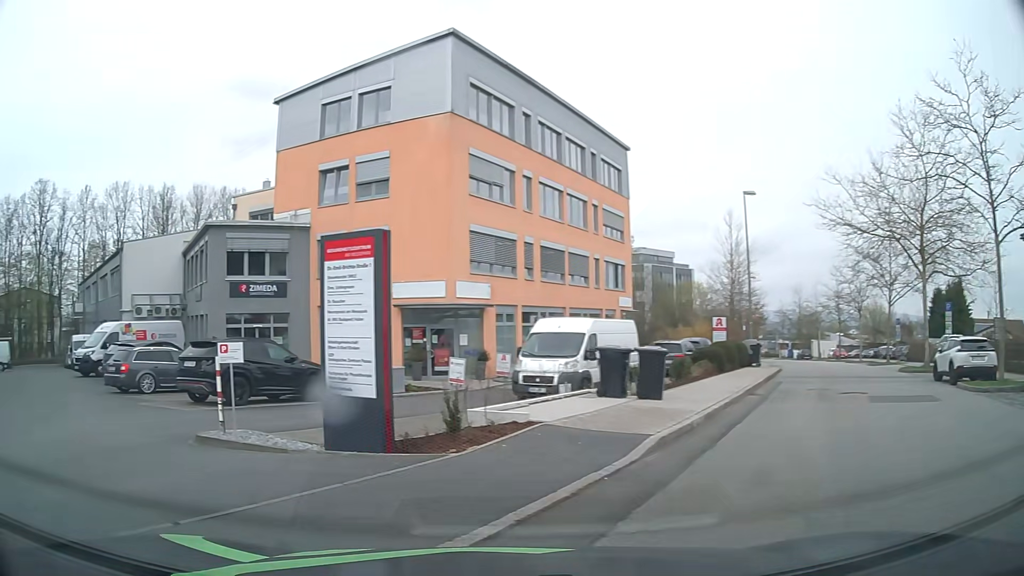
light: Day
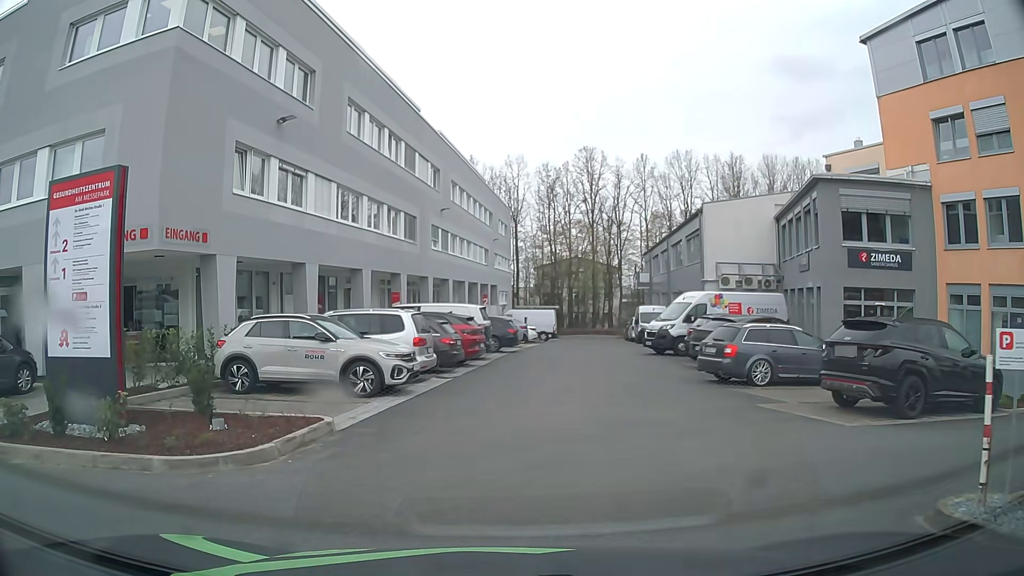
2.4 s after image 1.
(-2.6, +4.9) m; -52°
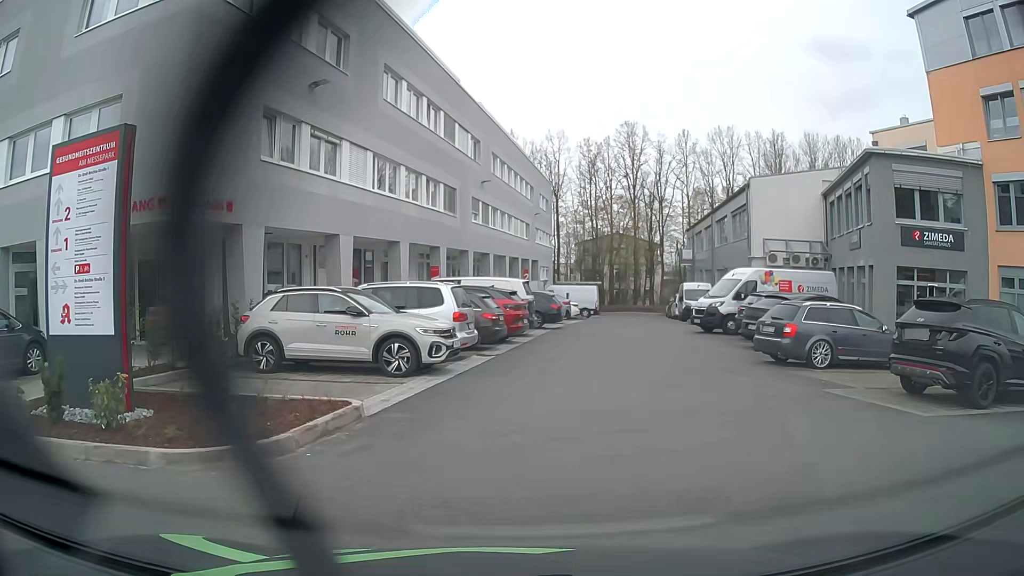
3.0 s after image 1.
(0.0, +0.9) m; -4°
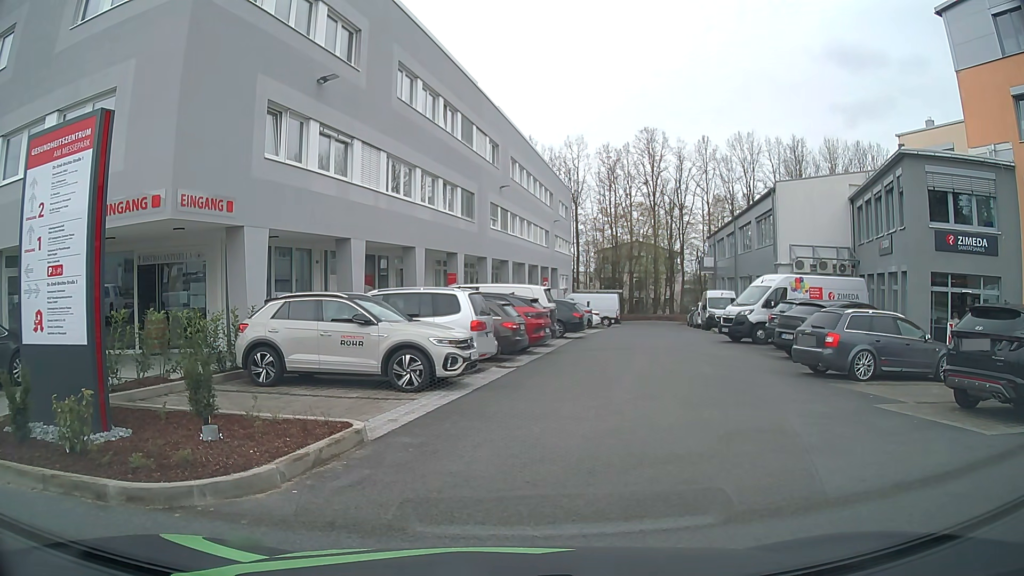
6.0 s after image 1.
(0.0, +1.1) m; 0°
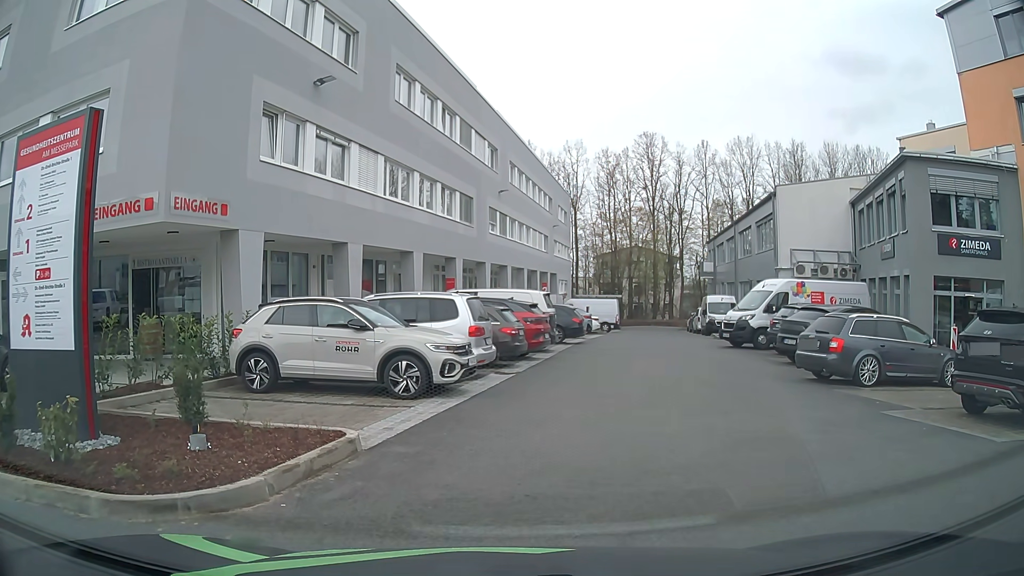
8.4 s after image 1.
(0.0, +0.2) m; 0°
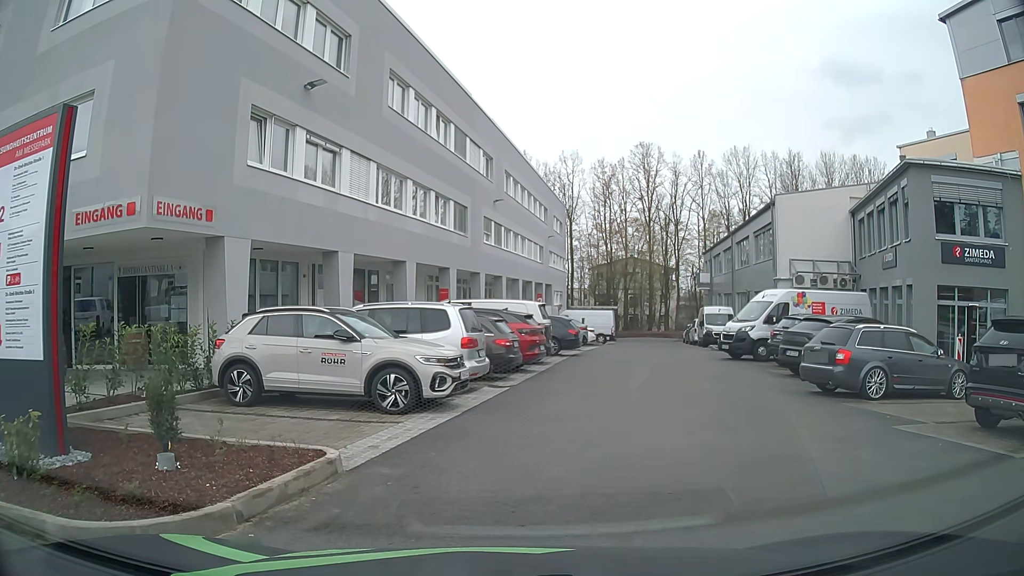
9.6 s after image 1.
(0.0, +0.5) m; 0°
